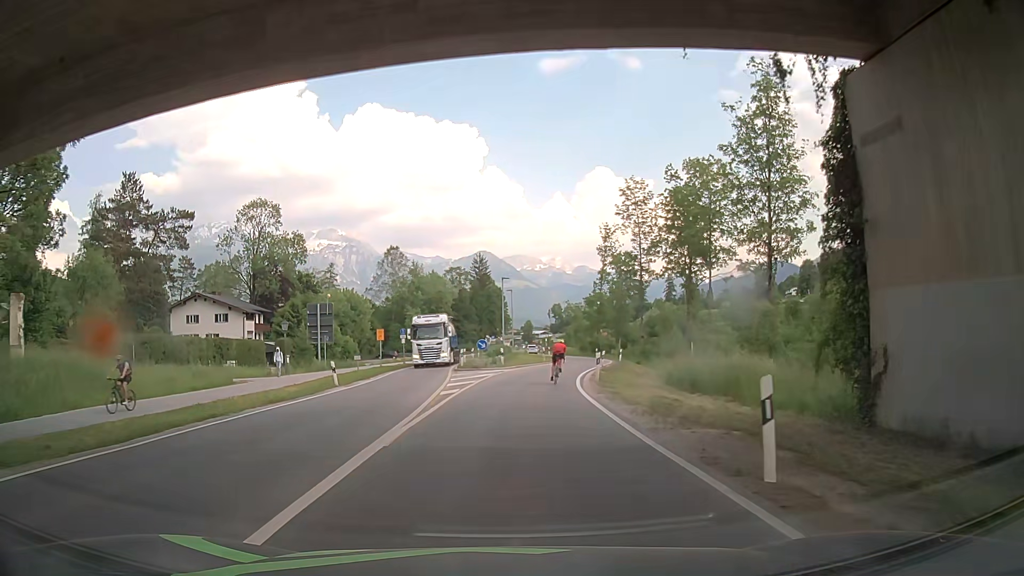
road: primary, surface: asphalt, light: Day
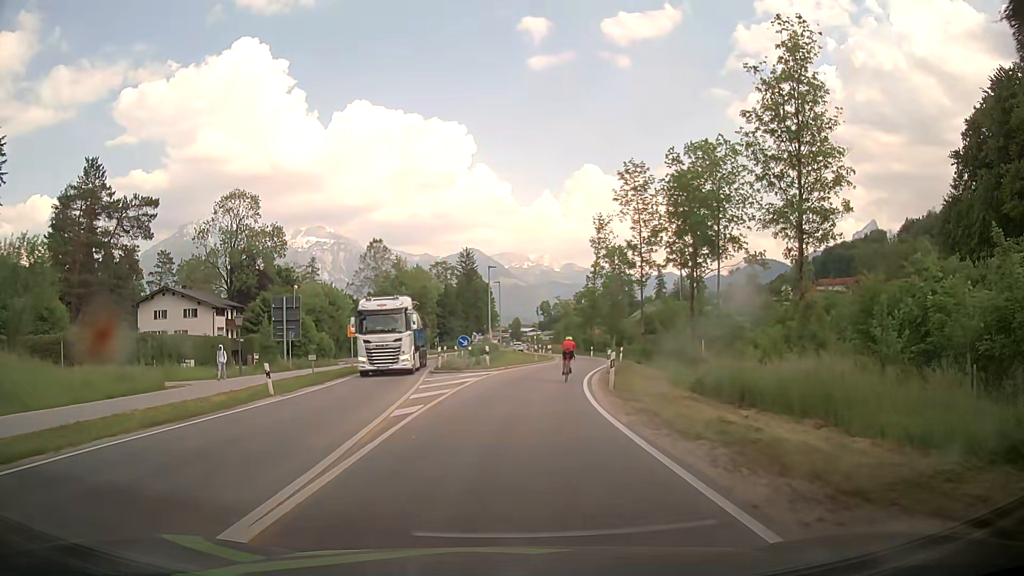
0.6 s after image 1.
(+0.2, +6.3) m; +4°
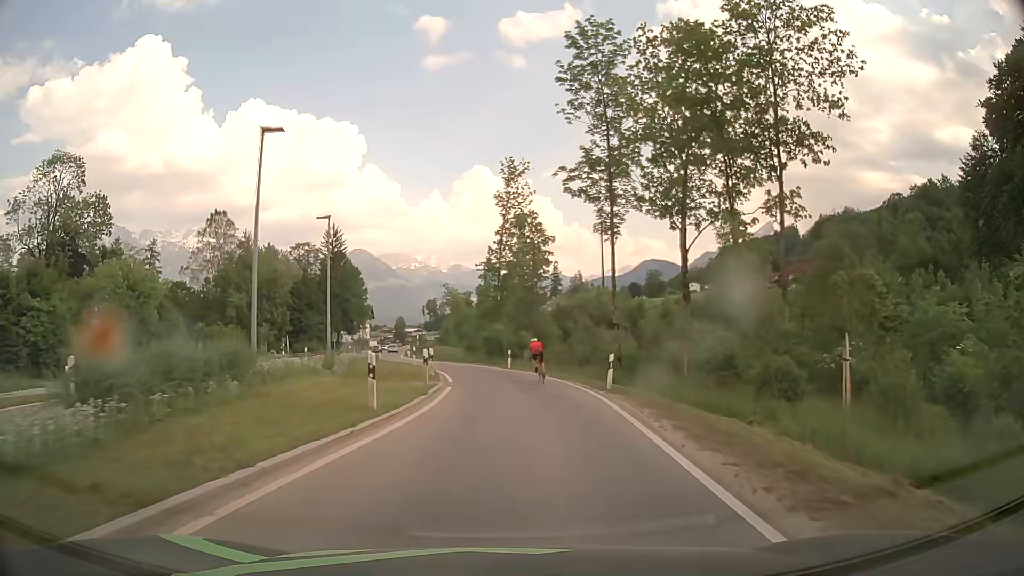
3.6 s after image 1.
(+0.6, +31.6) m; +7°
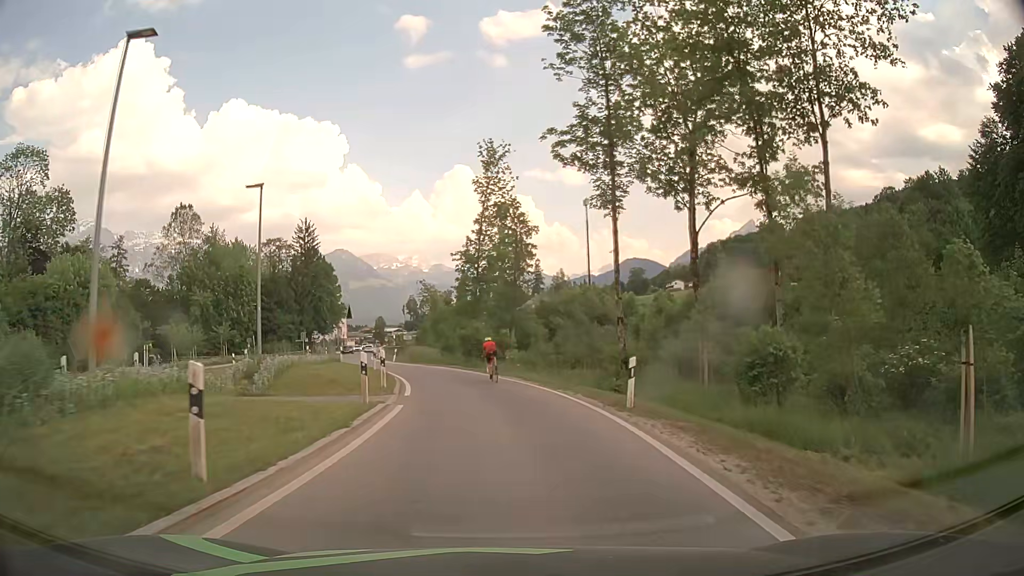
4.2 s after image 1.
(+0.1, +6.3) m; +2°
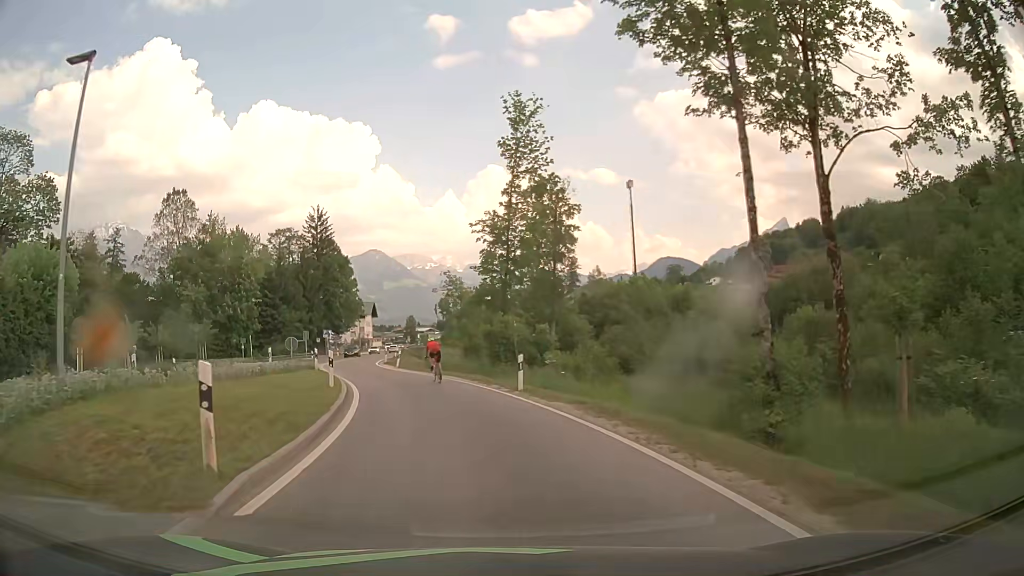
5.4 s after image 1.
(-0.1, +12.5) m; -3°
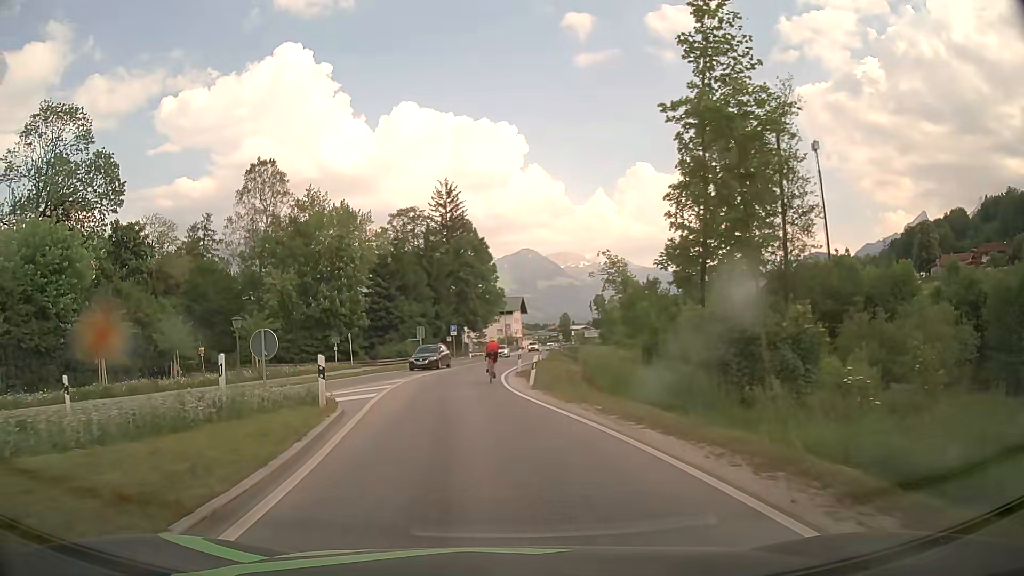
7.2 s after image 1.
(-1.9, +18.5) m; -13°
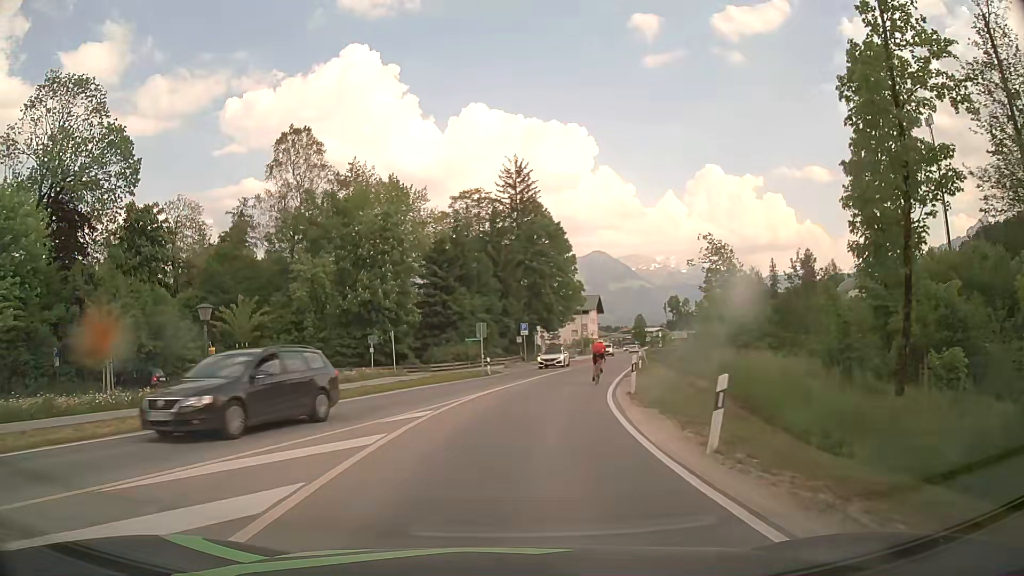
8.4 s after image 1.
(-0.8, +12.6) m; -6°
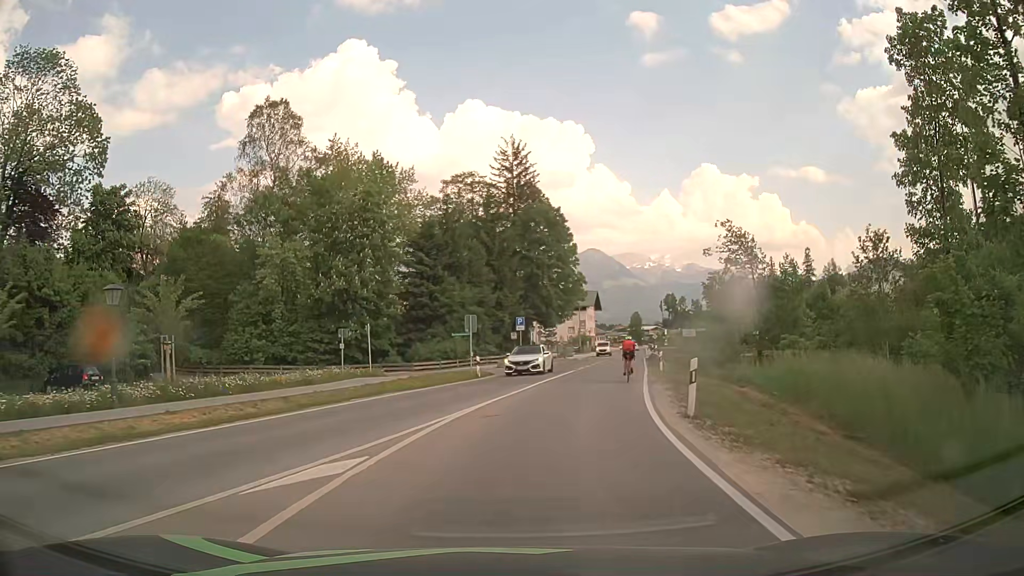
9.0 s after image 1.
(0.0, +6.5) m; 0°
(0, +10) (+2, +20) (+4, +30) (+6, +39) (+8, +49) (+10, +59) (+12, +69) (+14, +79) (+16, +88) (+18, +98) m
